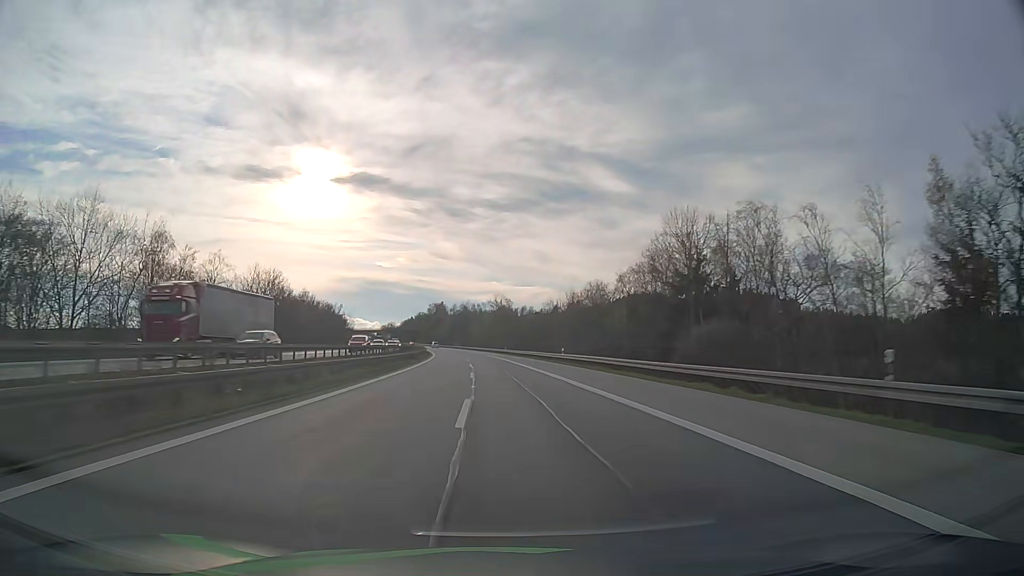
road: motorway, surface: asphalt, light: Day
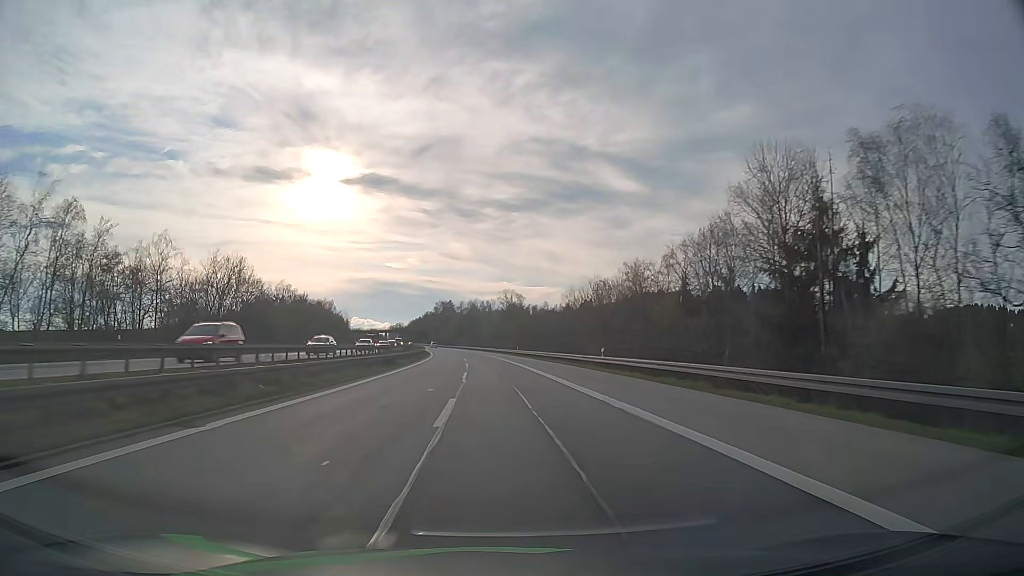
(-0.1, +18.3) m; -1°
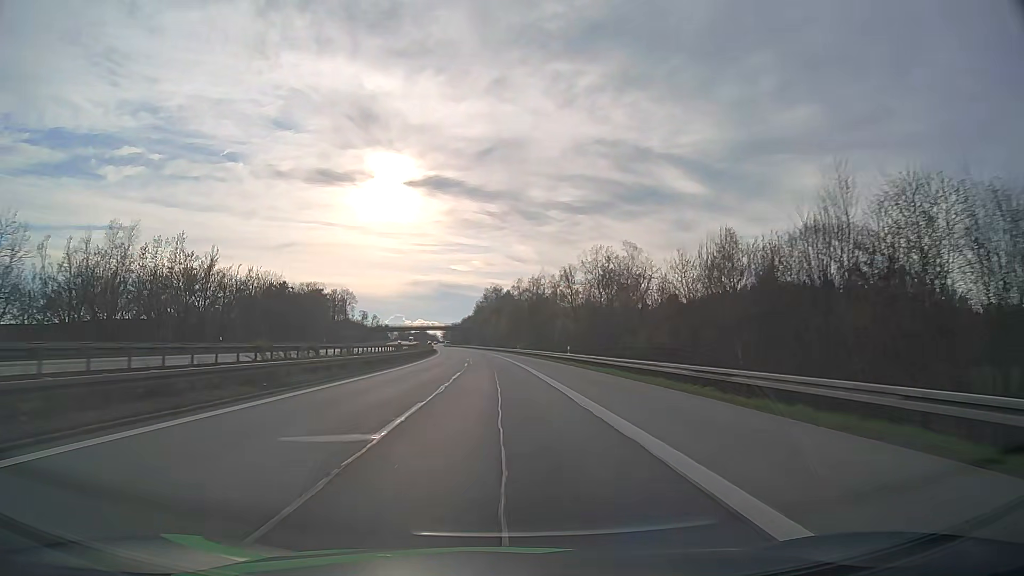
(-4.1, +92.1) m; -5°
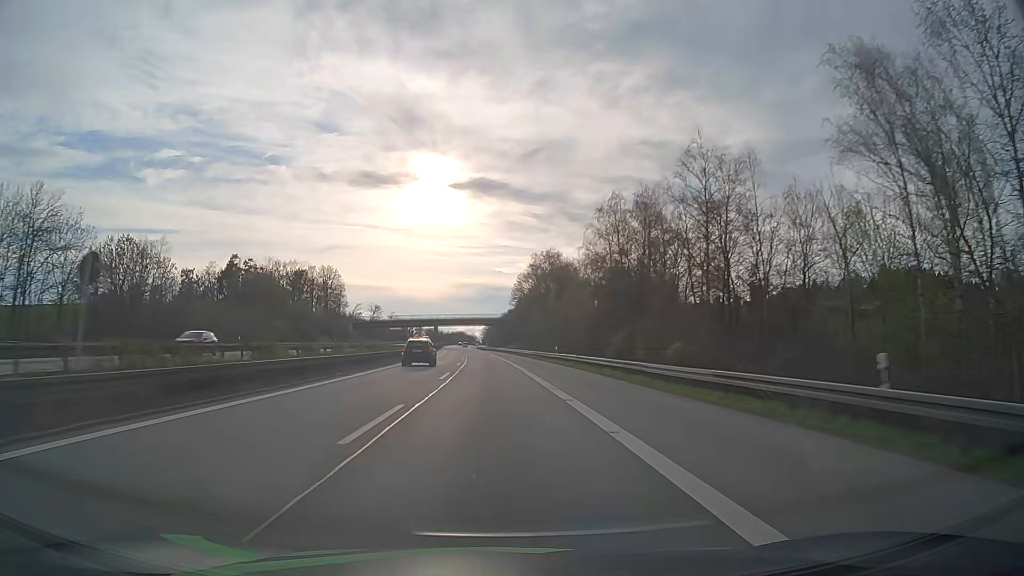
(-3.2, +91.6) m; -4°
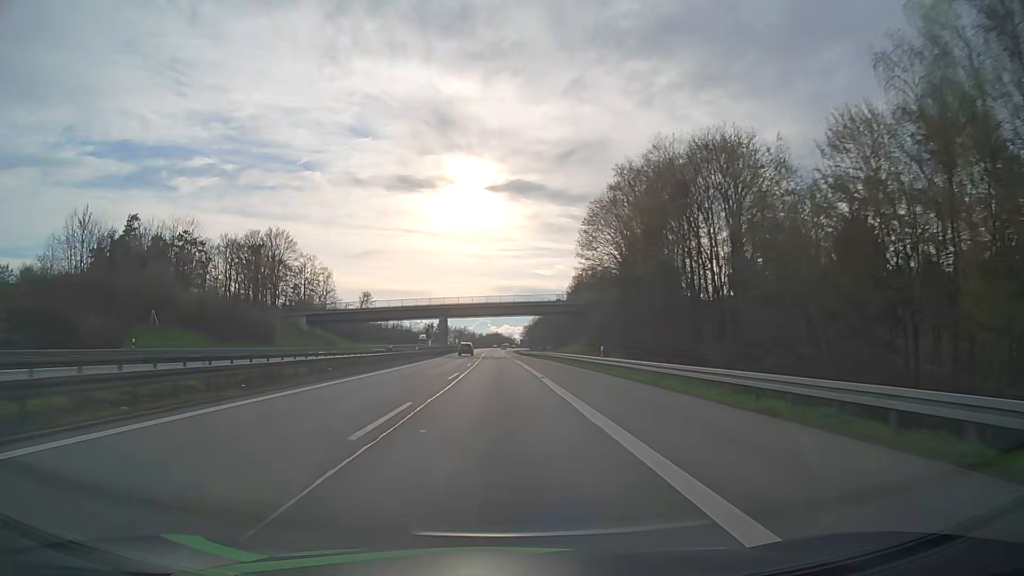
(-2.1, +72.3) m; -3°
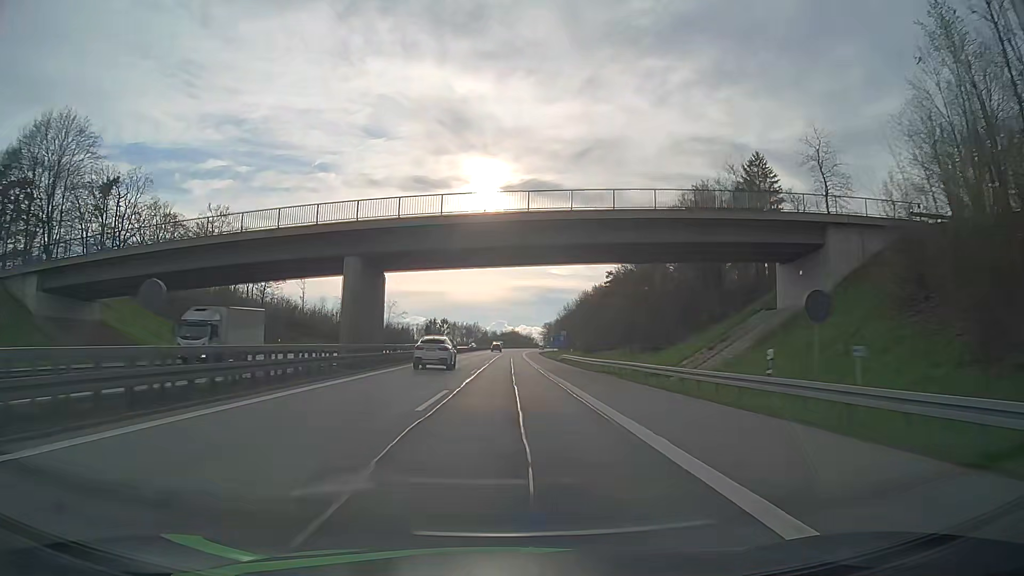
(-1.1, +72.1) m; -1°
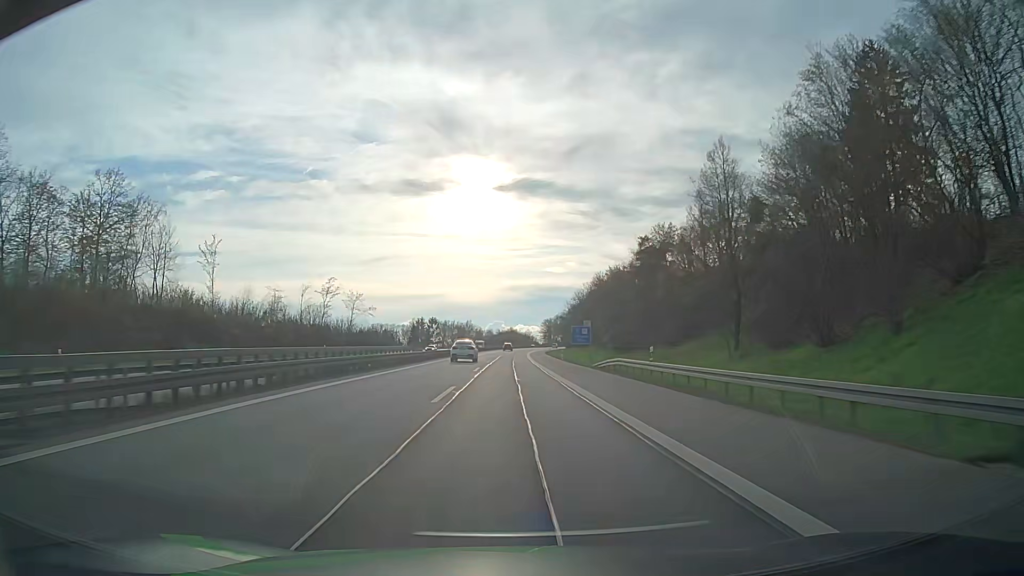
(+0.1, +36.2) m; 0°
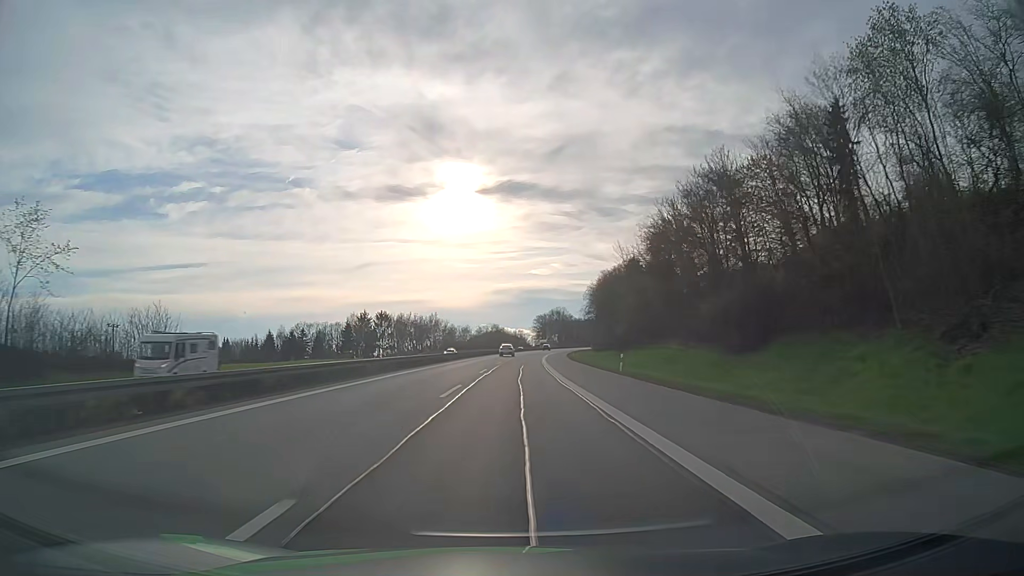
(+1.0, +90.8) m; +1°
(0, +10) (0, +20) (0, +30) (+1, +40) (+1, +50) (+1, +60) (+2, +70) (+3, +80) (+3, +90) (+4, +100) m
